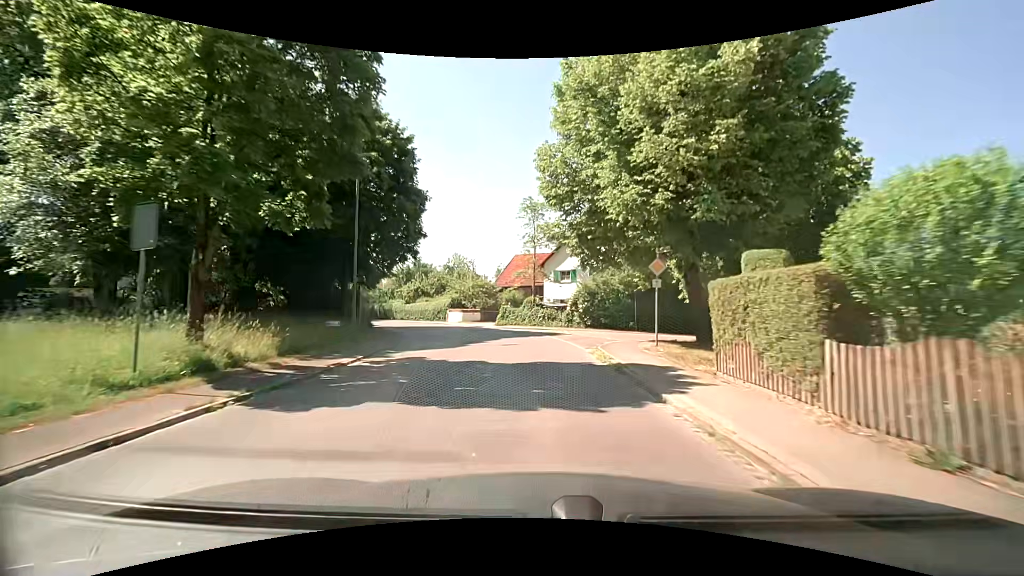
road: tertiary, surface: asphalt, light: Day
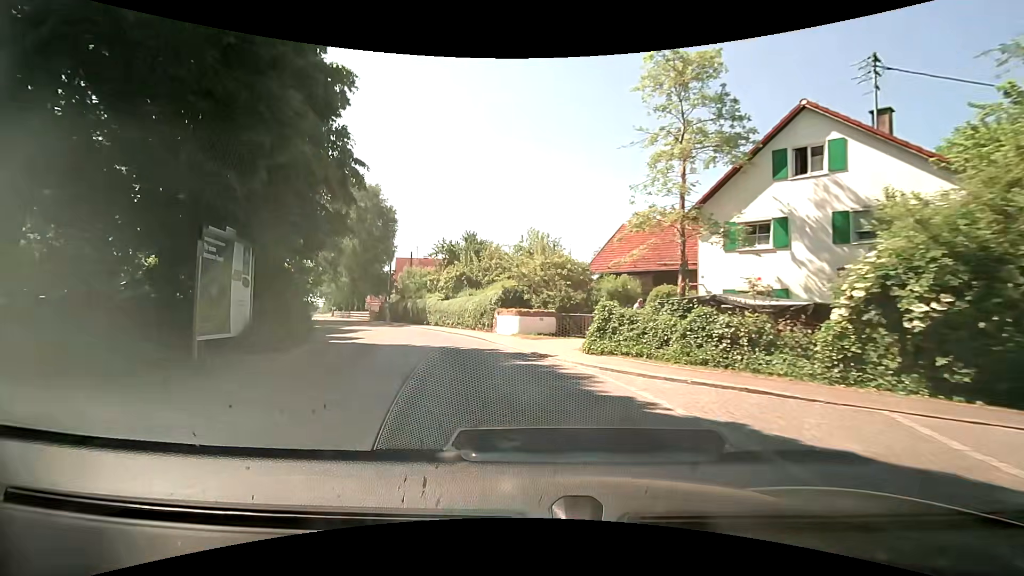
(-1.2, +23.2) m; -10°
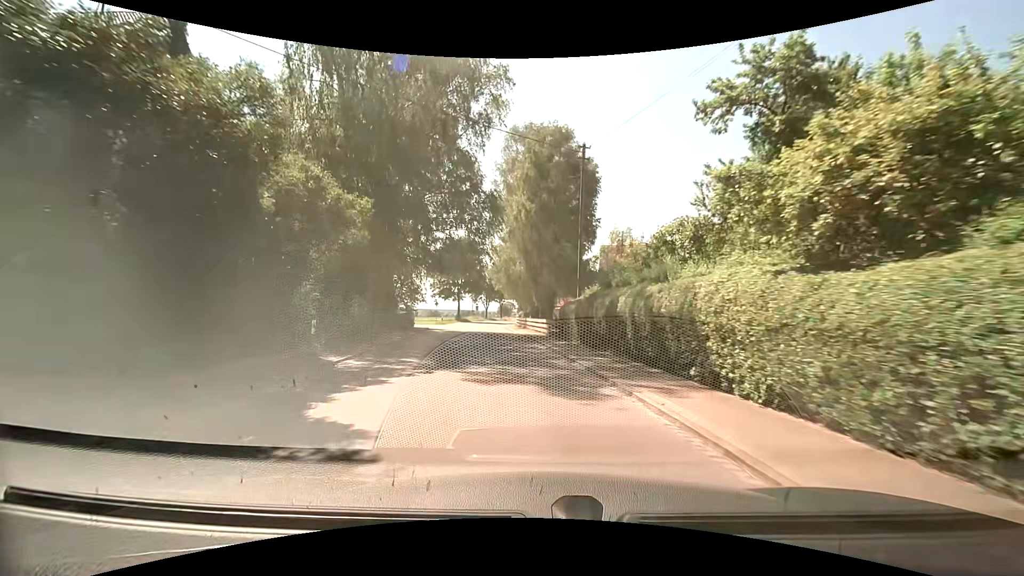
(-6.9, +28.2) m; -24°
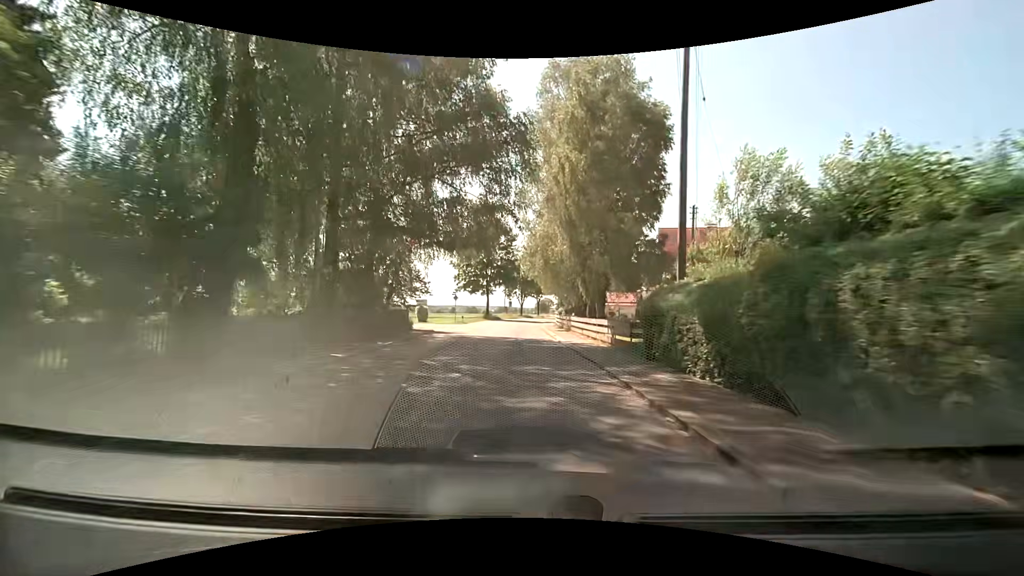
(-0.6, +12.3) m; -4°
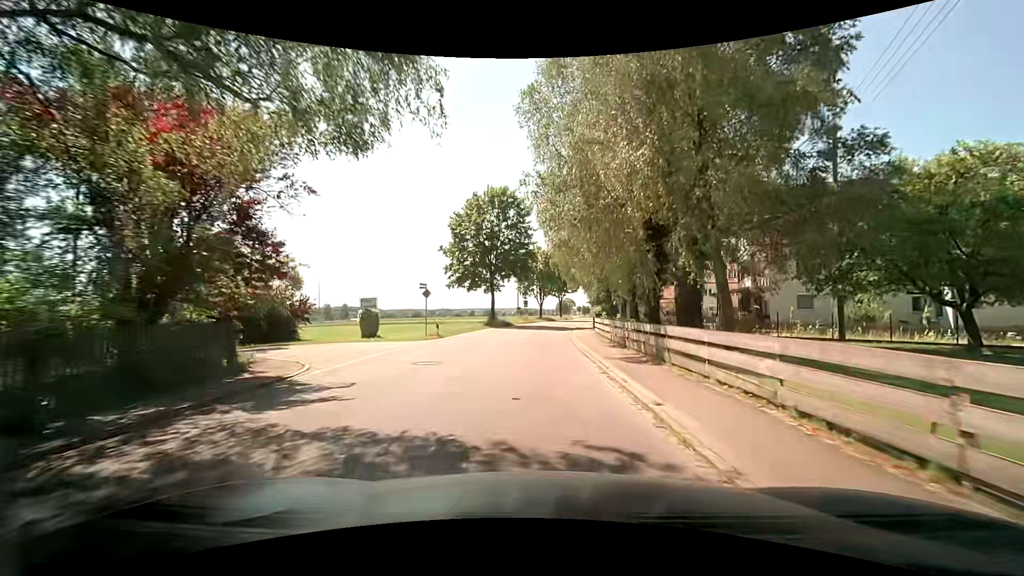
(-0.5, +19.3) m; -3°
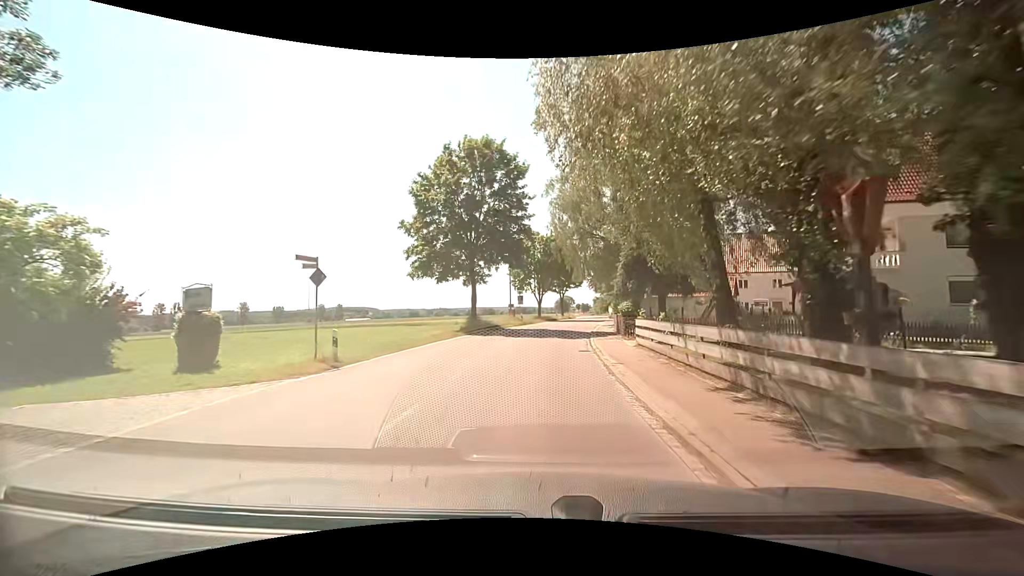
(+0.1, +13.5) m; +1°
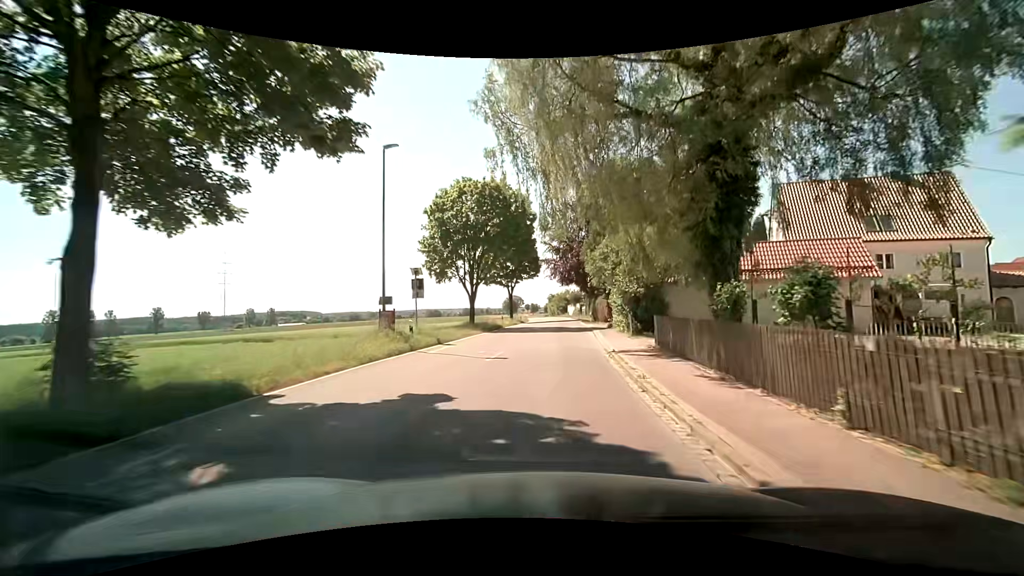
(+1.1, +28.2) m; +6°
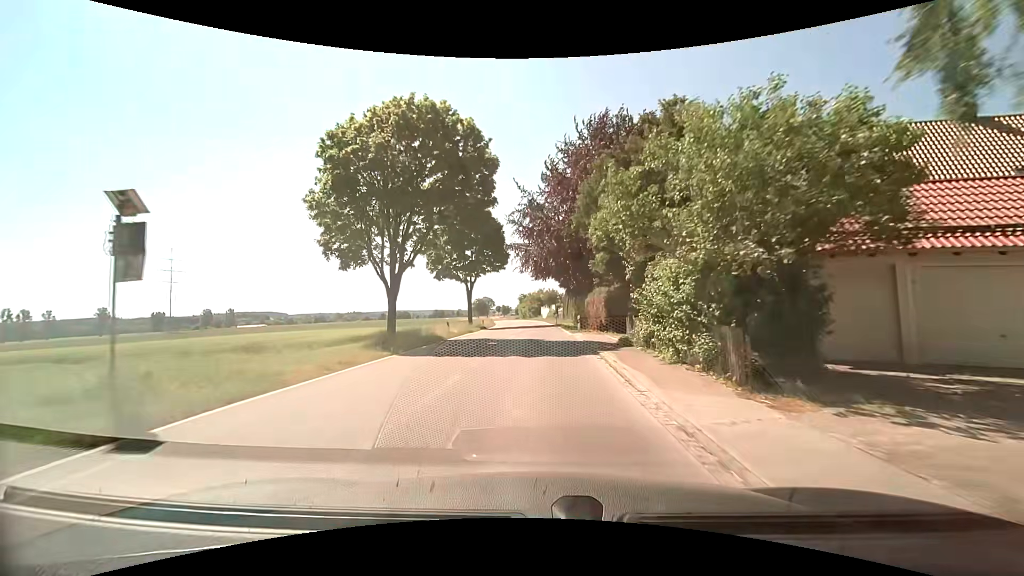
(+0.4, +14.6) m; +4°
(0, +10) (0, +20) (0, +30) (0, +40) (-1, +50) (-1, +60) (-2, +70) (-3, +80) (-4, +90) (-5, +100) m
